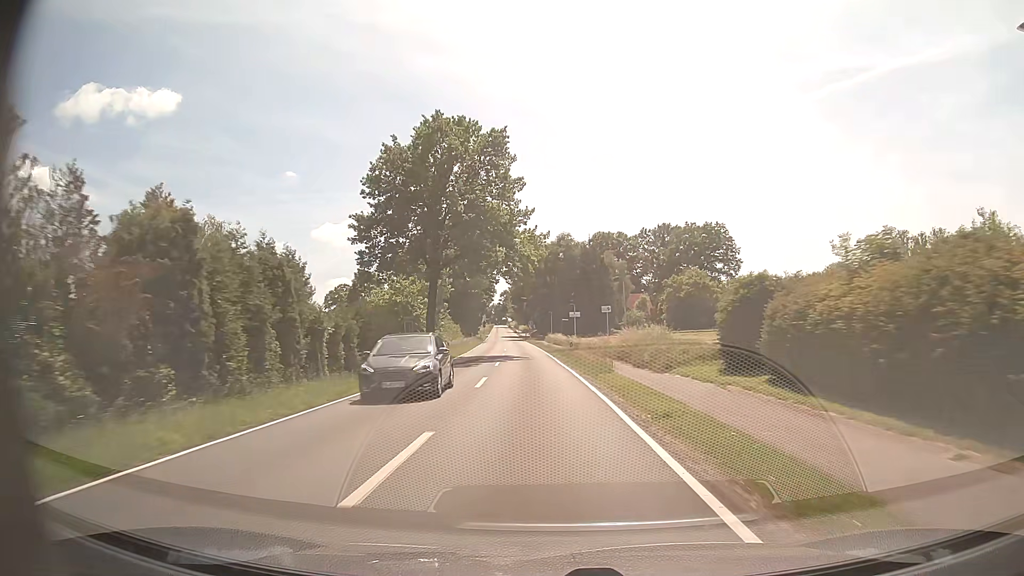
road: tertiary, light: Day
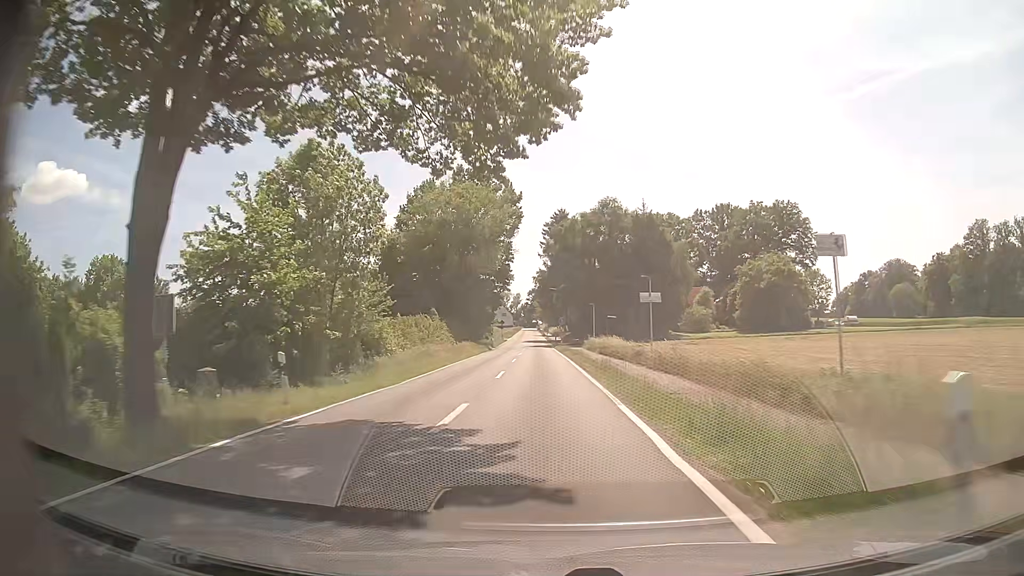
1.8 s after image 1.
(-0.9, +32.4) m; -3°
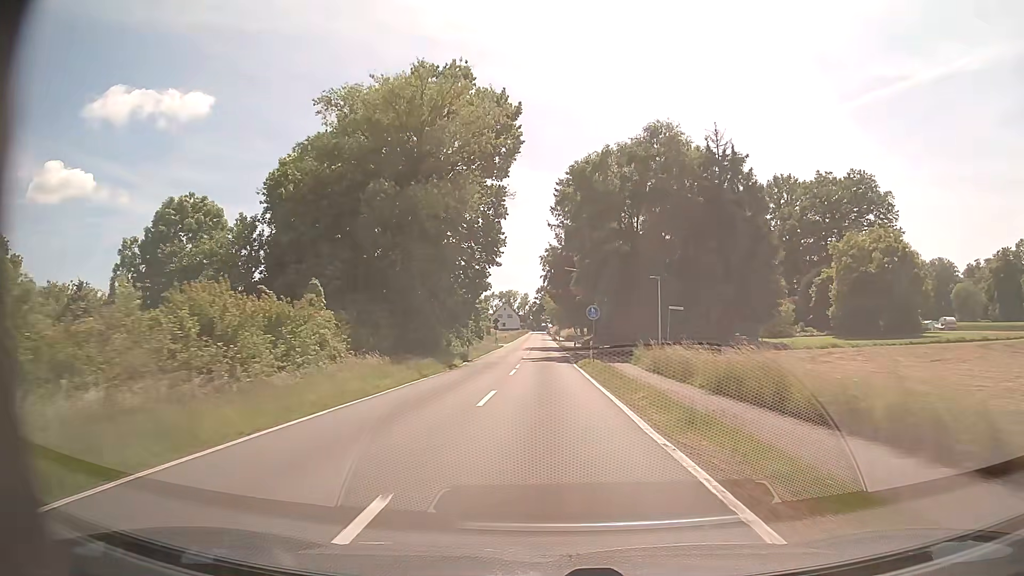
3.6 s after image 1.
(-0.4, +31.8) m; -1°
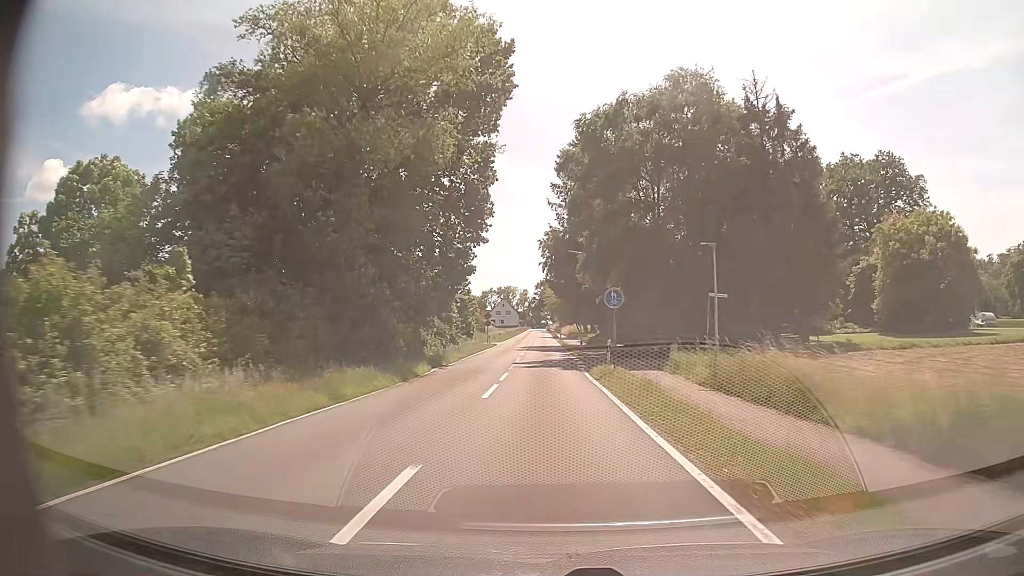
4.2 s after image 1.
(0.0, +10.5) m; 0°
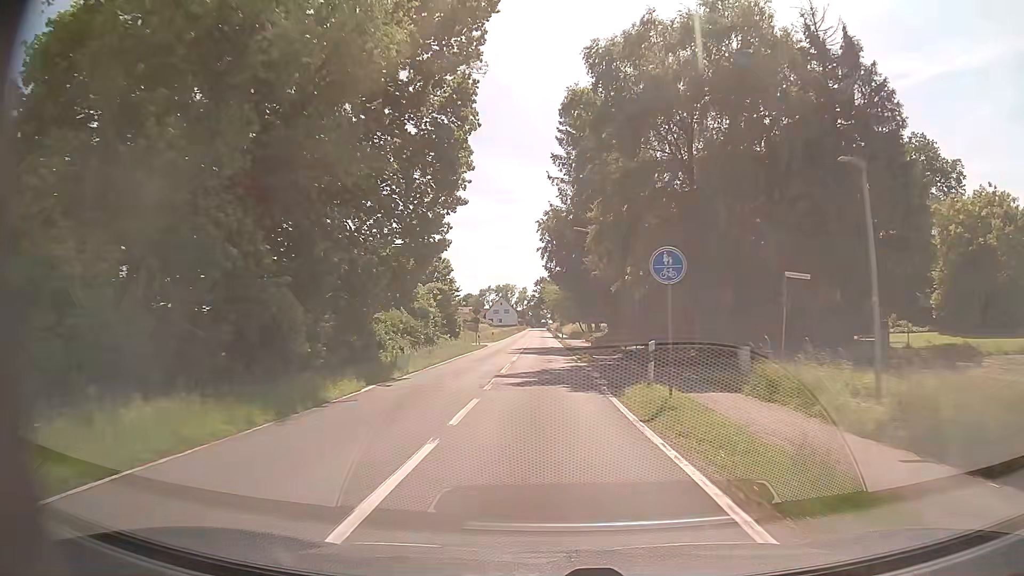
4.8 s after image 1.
(0.0, +10.4) m; 0°
